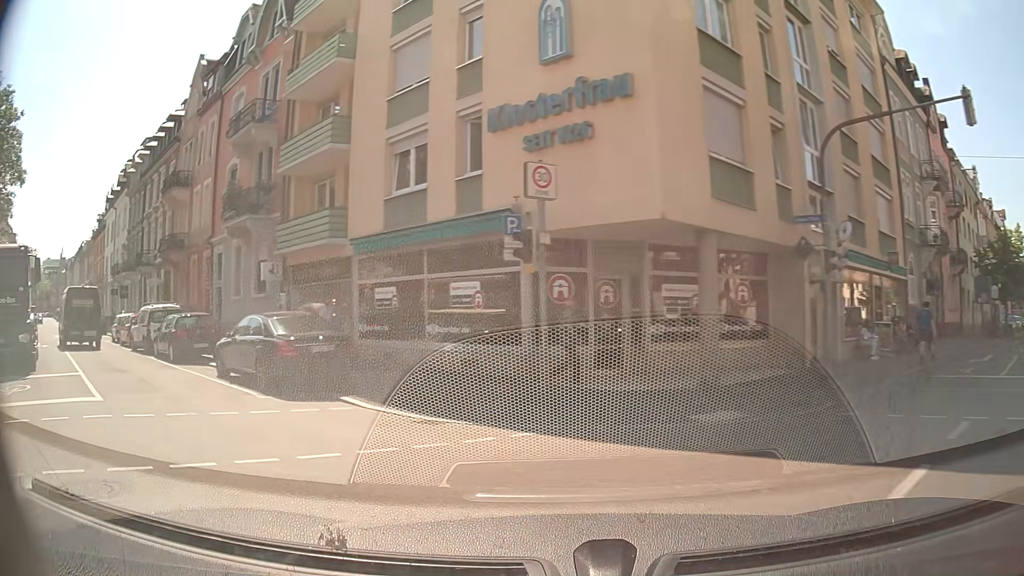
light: Day
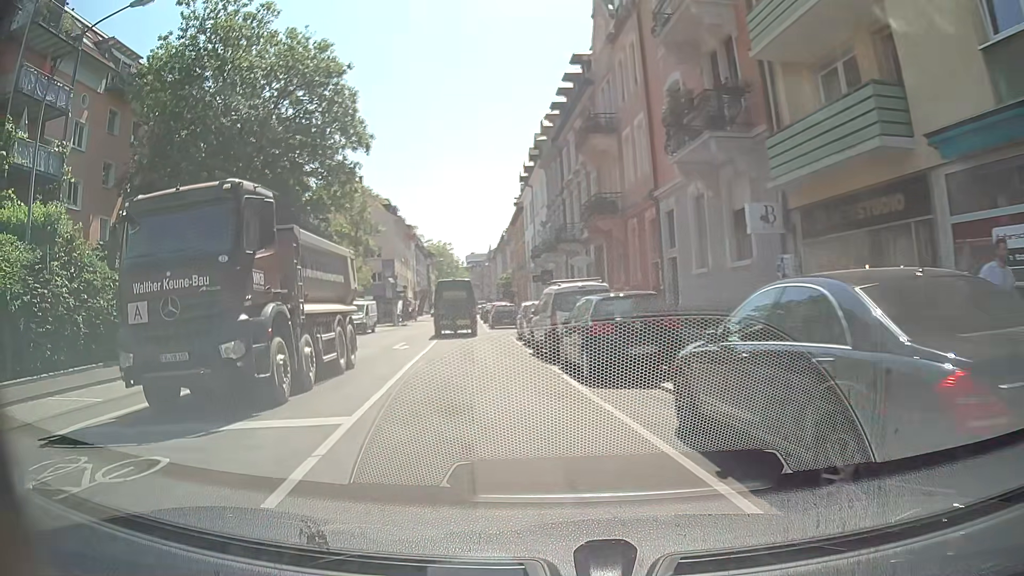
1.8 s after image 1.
(-3.5, +9.0) m; -39°
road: residential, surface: asphalt
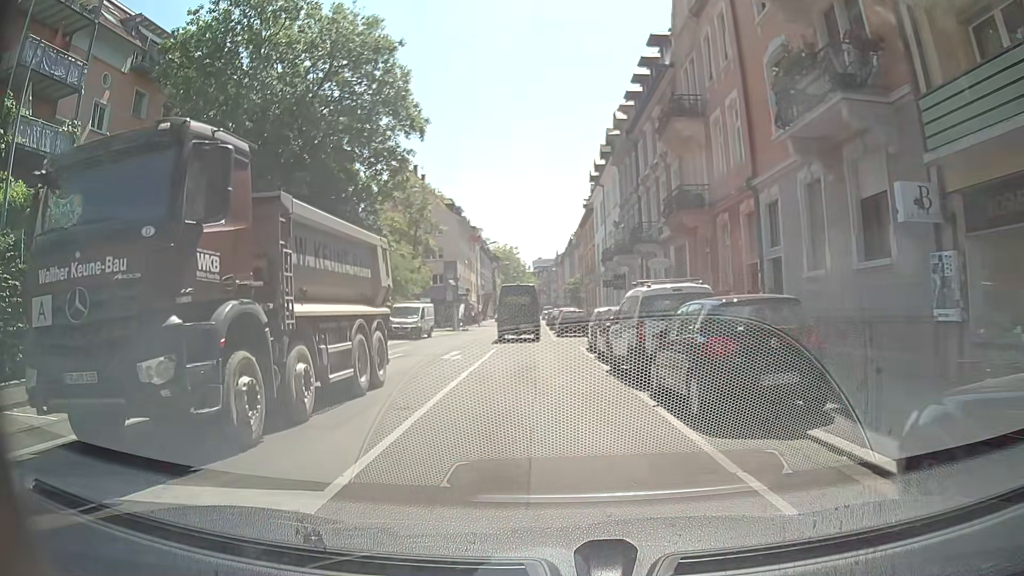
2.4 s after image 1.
(-0.2, +3.6) m; -6°
(0, +10) (0, +20) (0, +30) (0, +40) (0, +50) (0, +60) (0, +70) (0, +80) (0, +90) (0, +100) m
